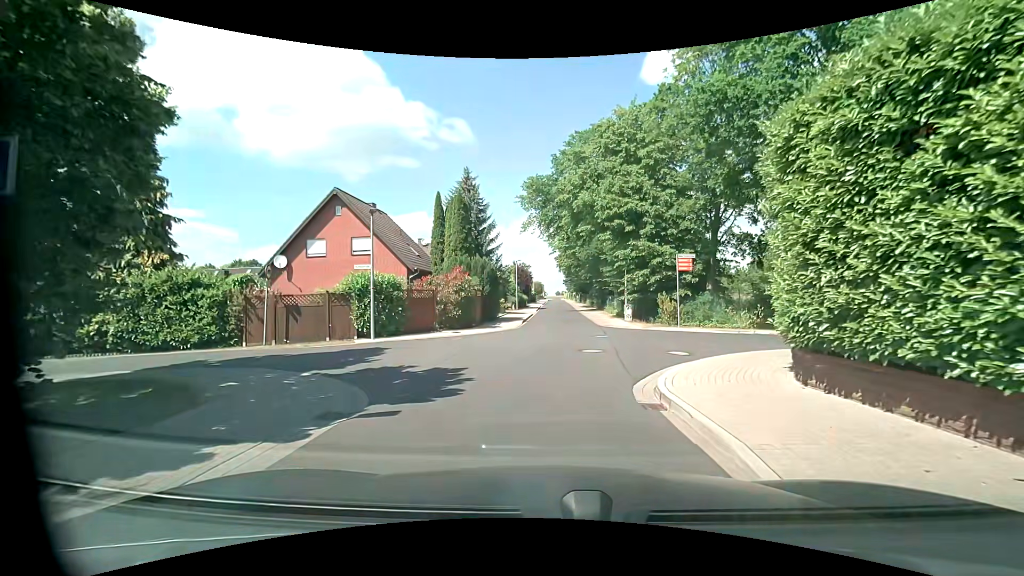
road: residential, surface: asphalt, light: Day
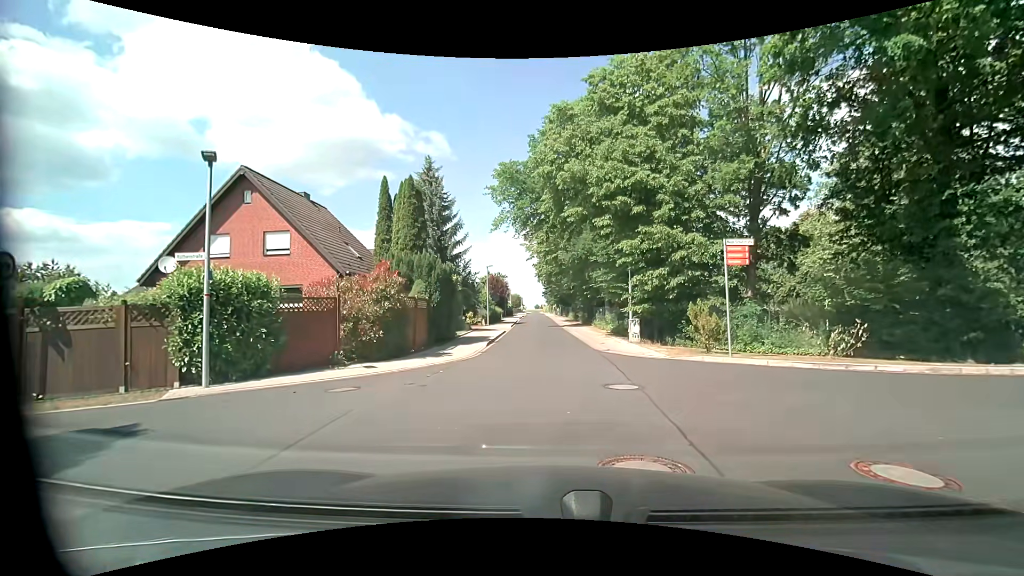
(+0.2, +8.1) m; +3°
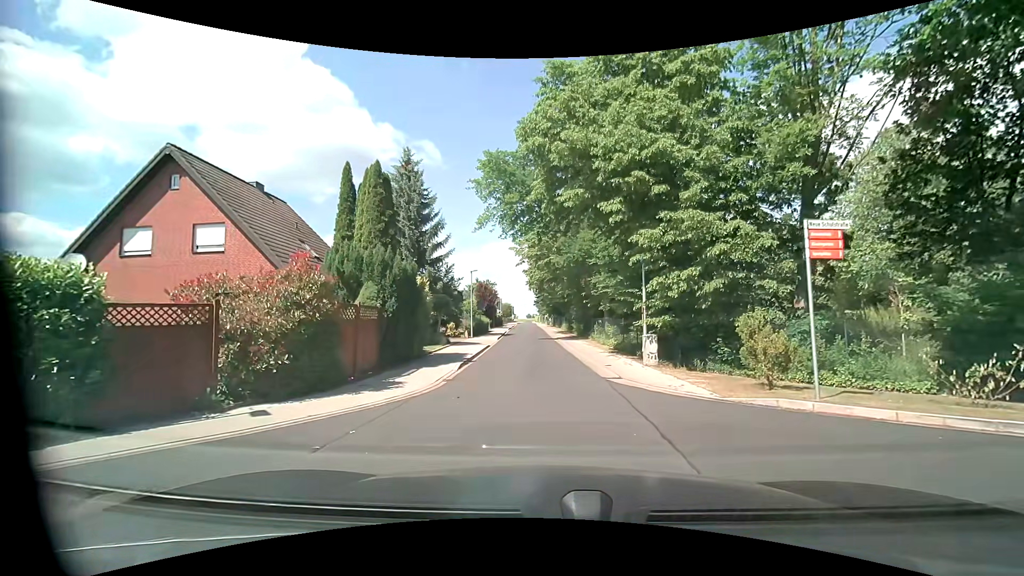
(0.0, +4.6) m; +1°
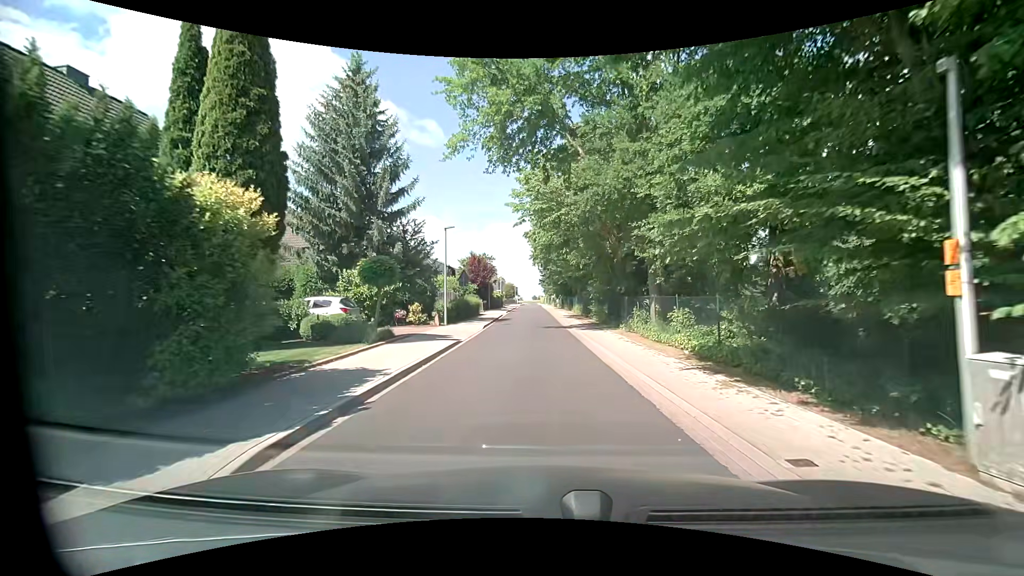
(-0.1, +12.2) m; 0°
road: unclassified
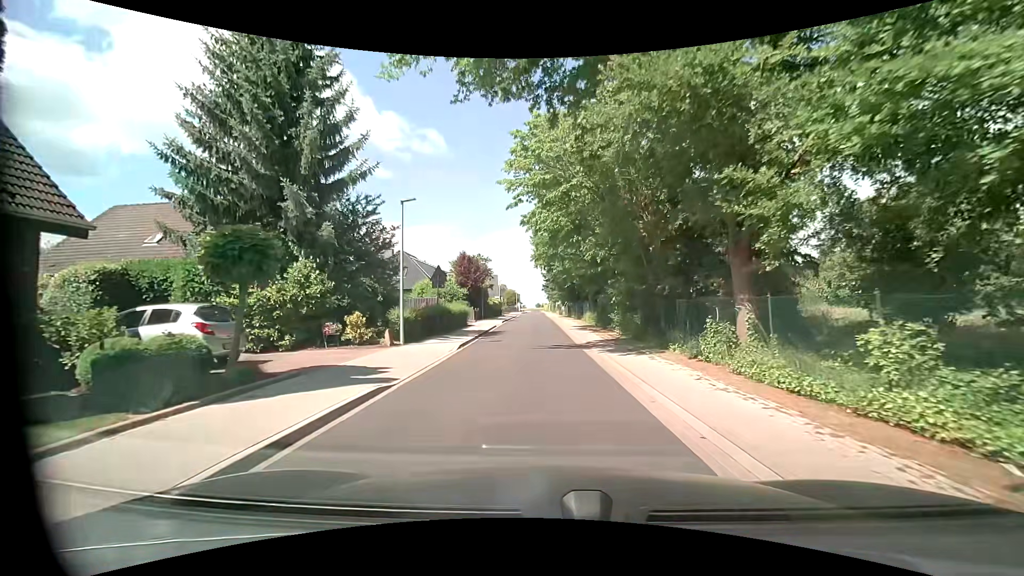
(-0.2, +8.4) m; -1°
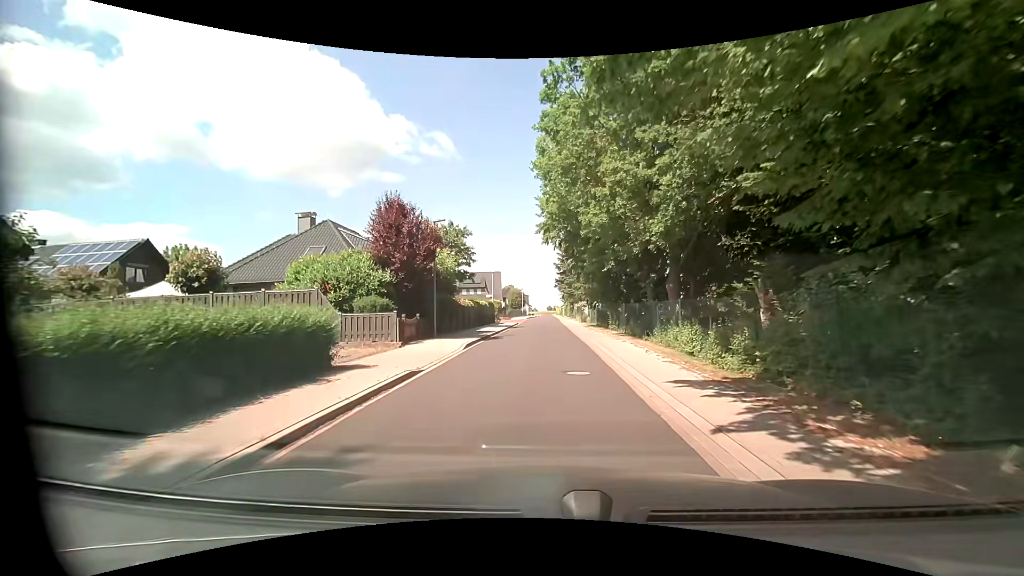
(-0.4, +22.4) m; -1°
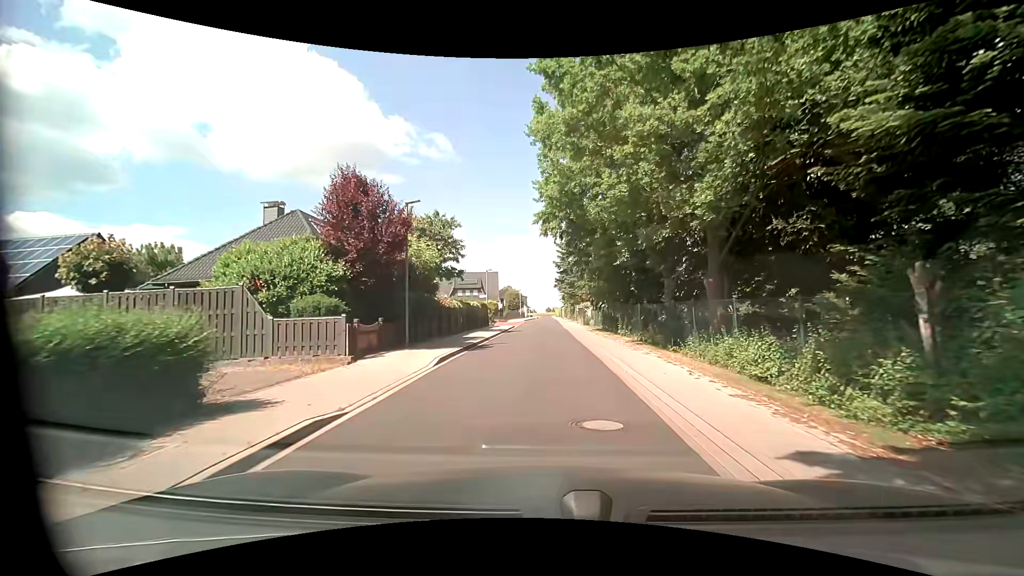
(-0.1, +4.2) m; -1°
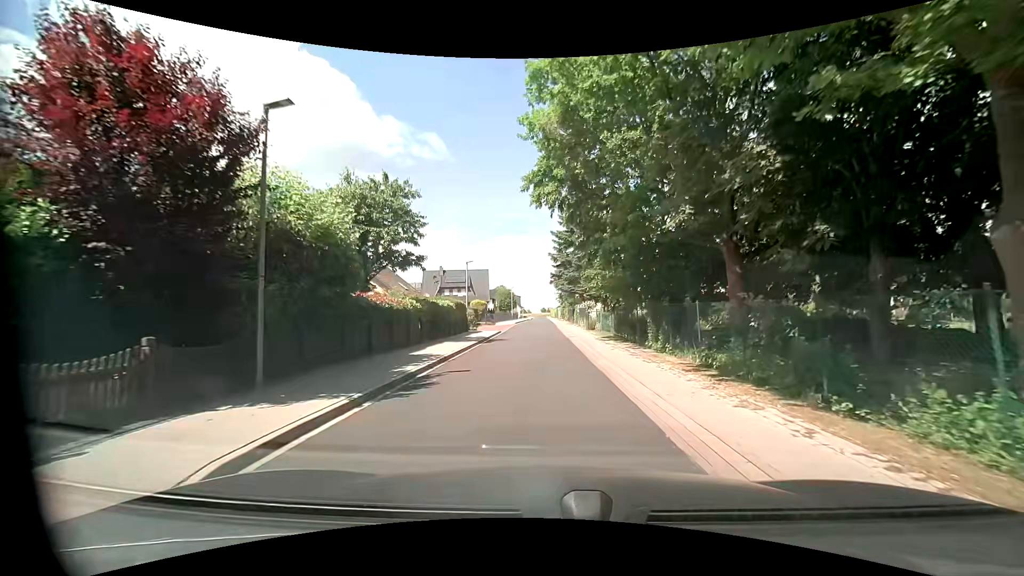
(0.0, +8.6) m; +1°
